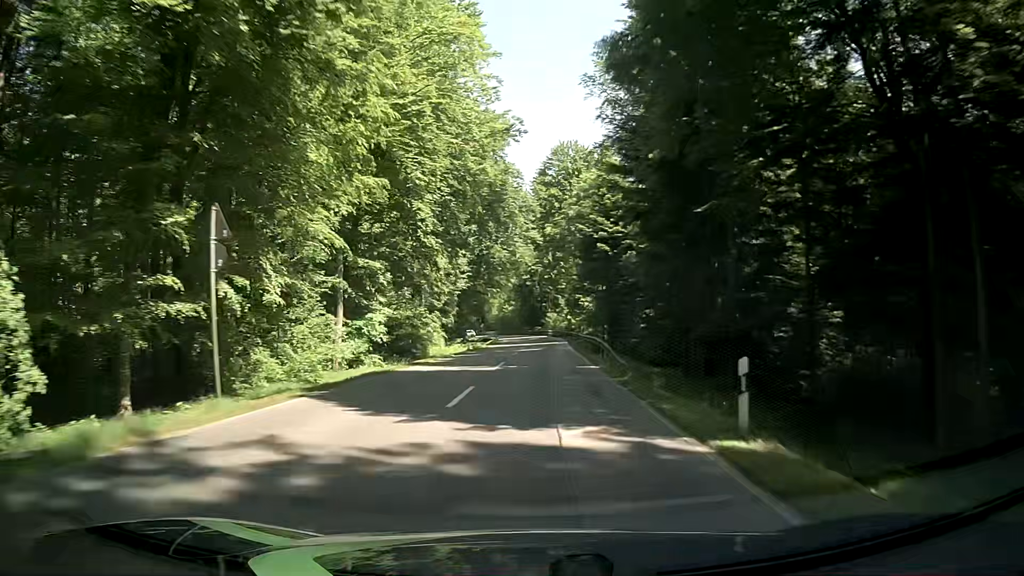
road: secondary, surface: asphalt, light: Day
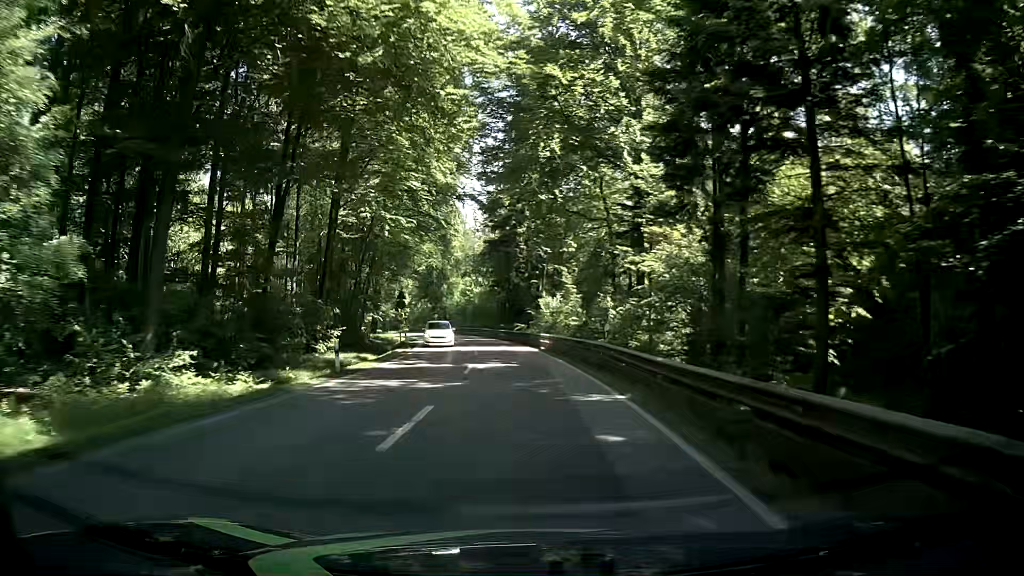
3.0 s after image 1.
(+1.3, +59.5) m; +2°
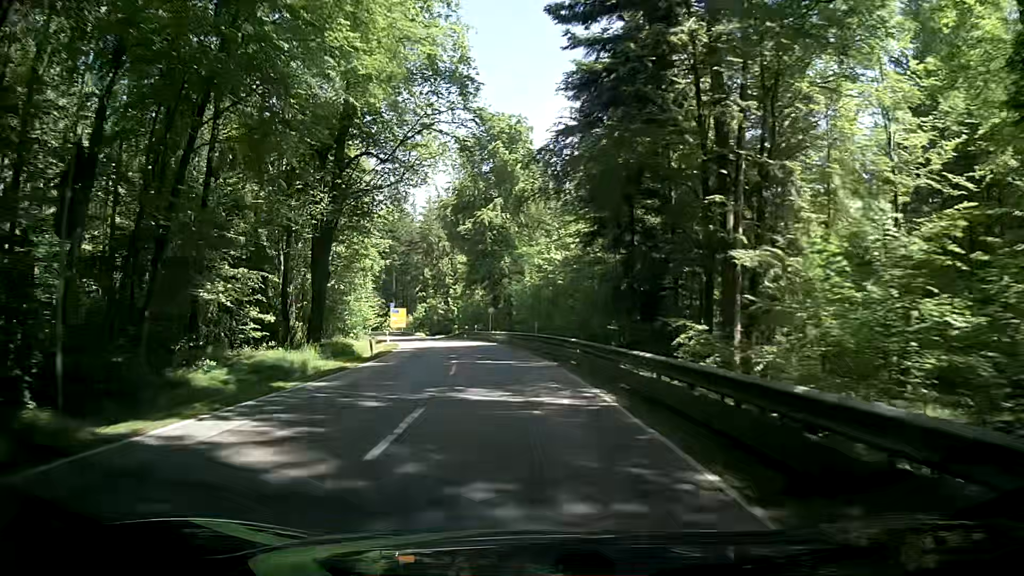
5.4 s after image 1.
(-2.7, +45.0) m; -8°
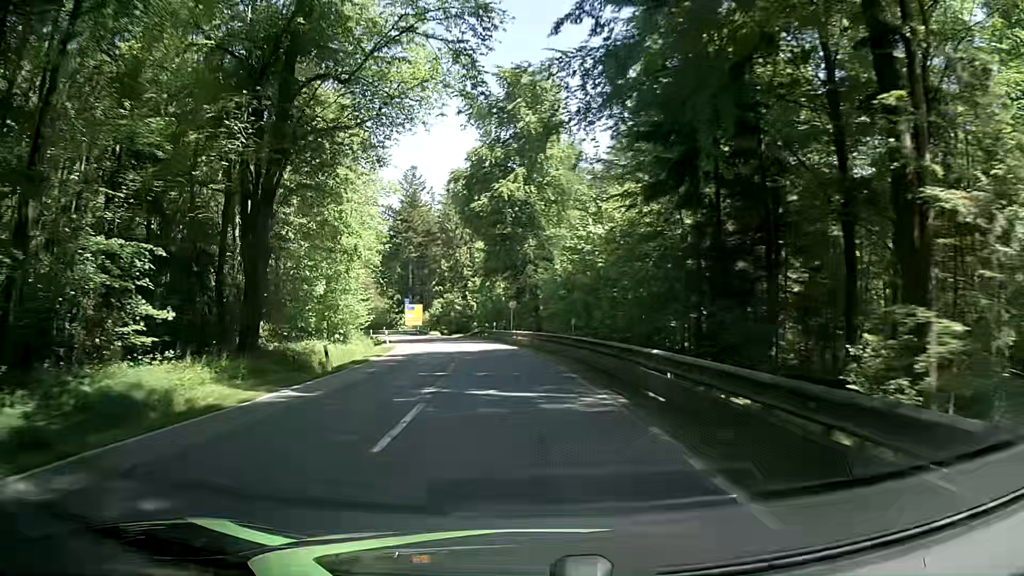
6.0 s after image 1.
(-0.3, +10.9) m; -3°
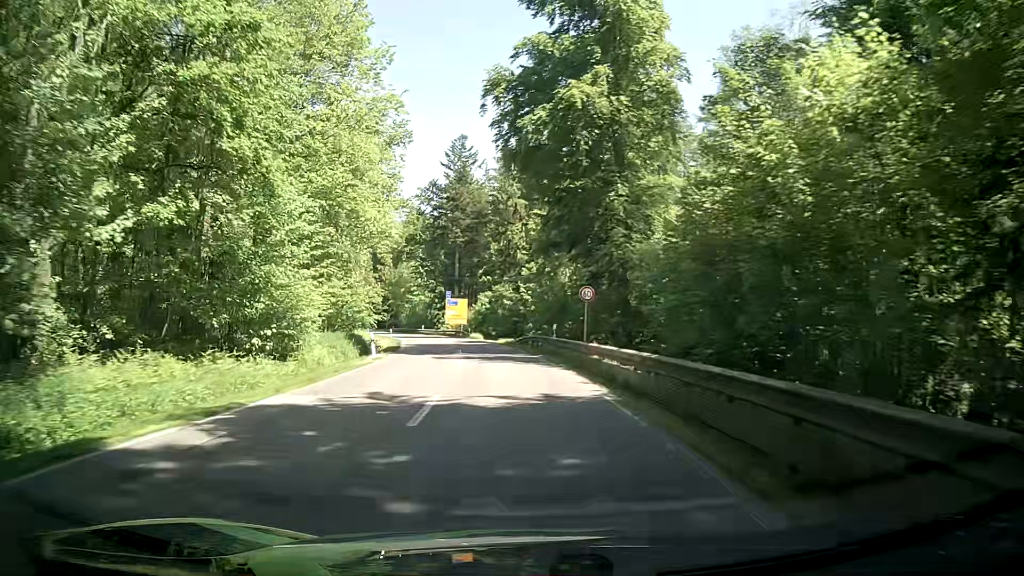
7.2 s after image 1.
(-1.1, +20.4) m; -6°
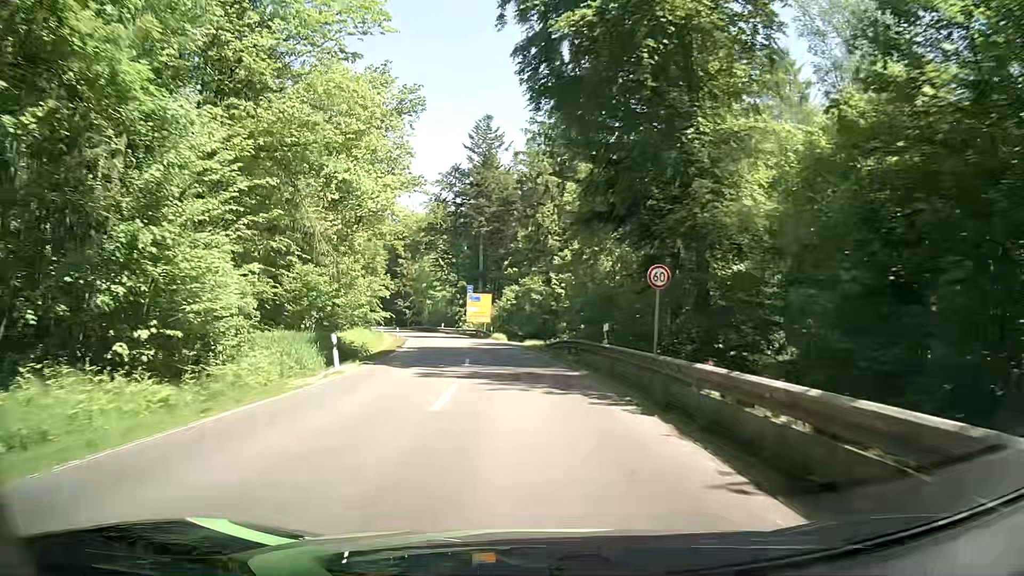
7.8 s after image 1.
(-0.2, +9.7) m; -2°
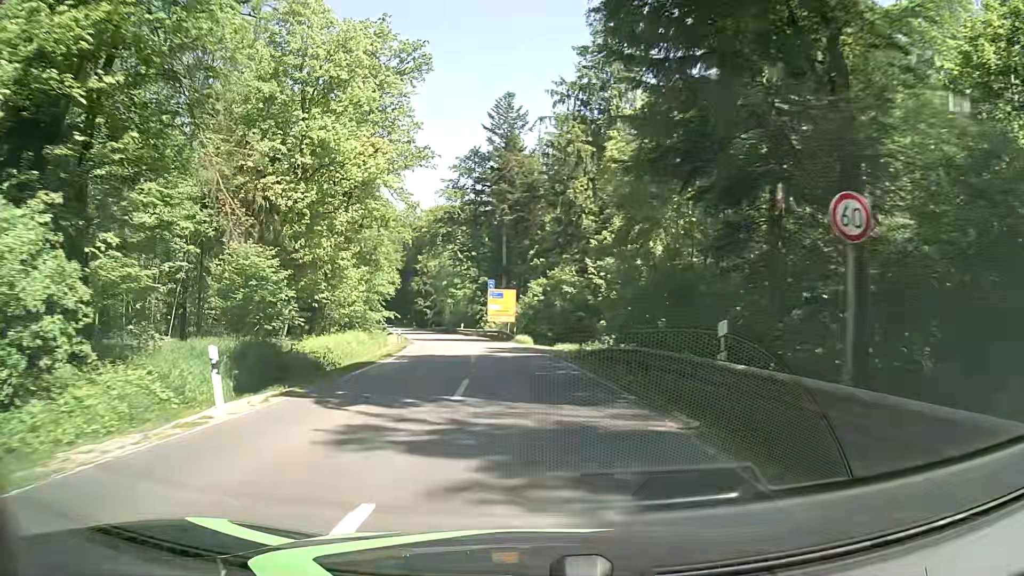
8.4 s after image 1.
(-0.2, +9.5) m; -3°
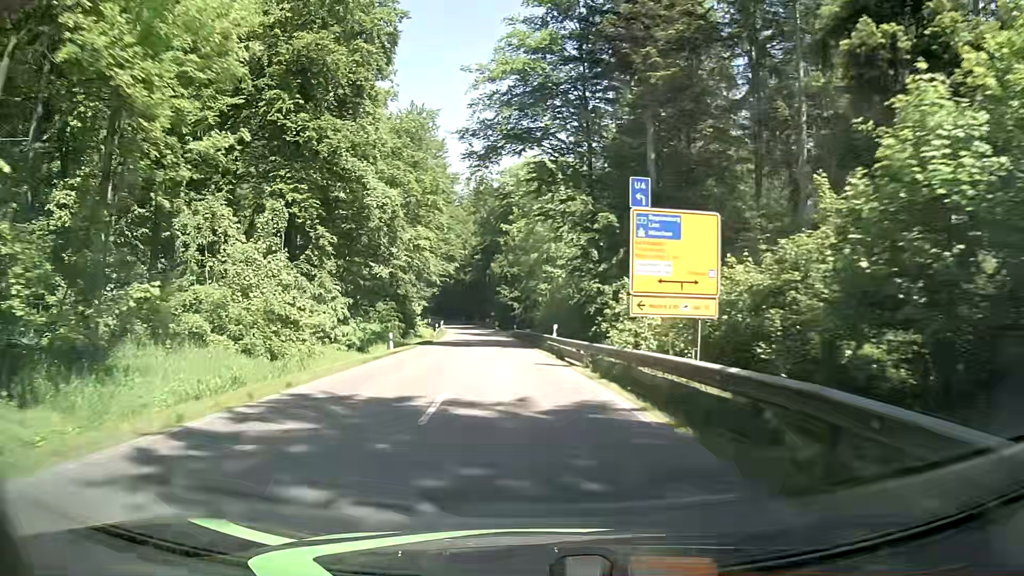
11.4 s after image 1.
(-3.4, +47.5) m; -8°
(0, +10) (-1, +20) (-2, +30) (-2, +40) (-4, +50) (-5, +60) (-6, +70) (-7, +80) (-8, +90) (-10, +99) m
